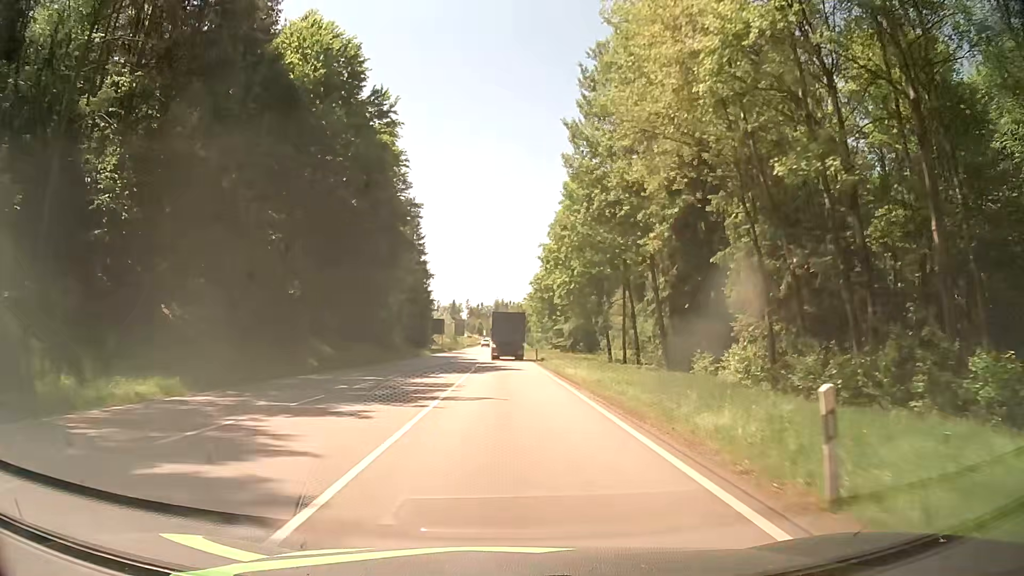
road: secondary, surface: asphalt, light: Day
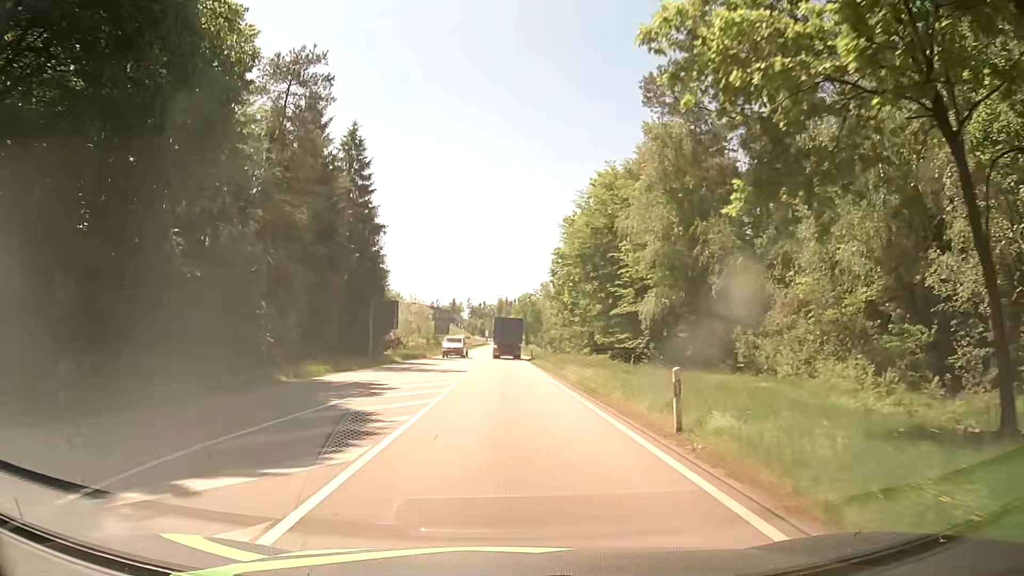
(-0.3, +45.5) m; 0°
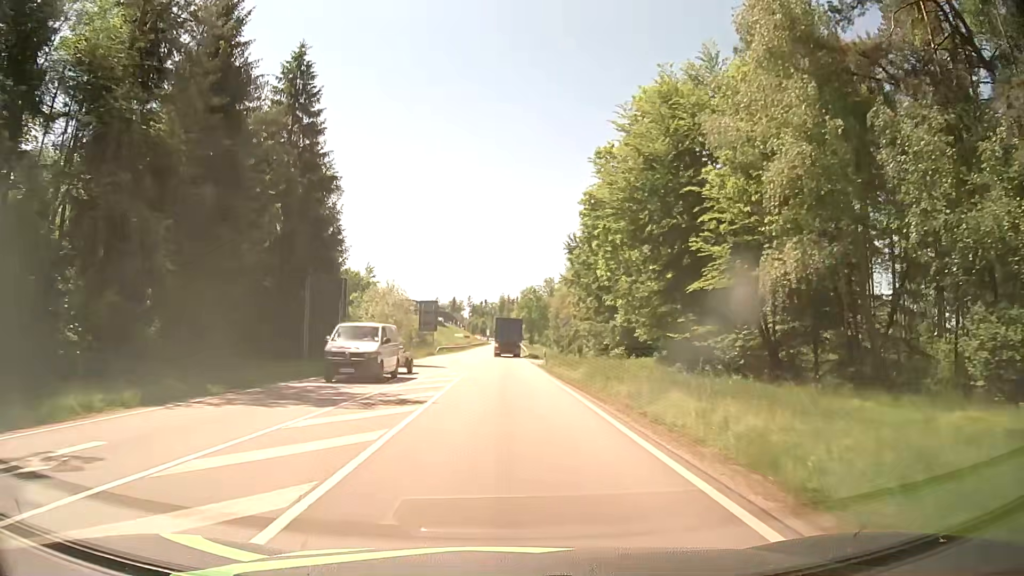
(-0.1, +18.3) m; 0°
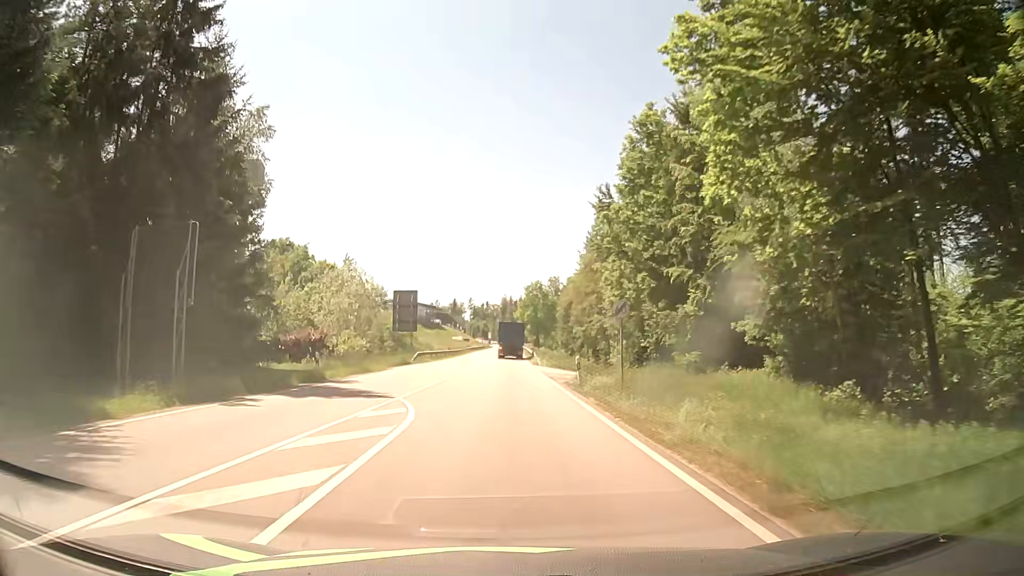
(0.0, +18.6) m; 0°
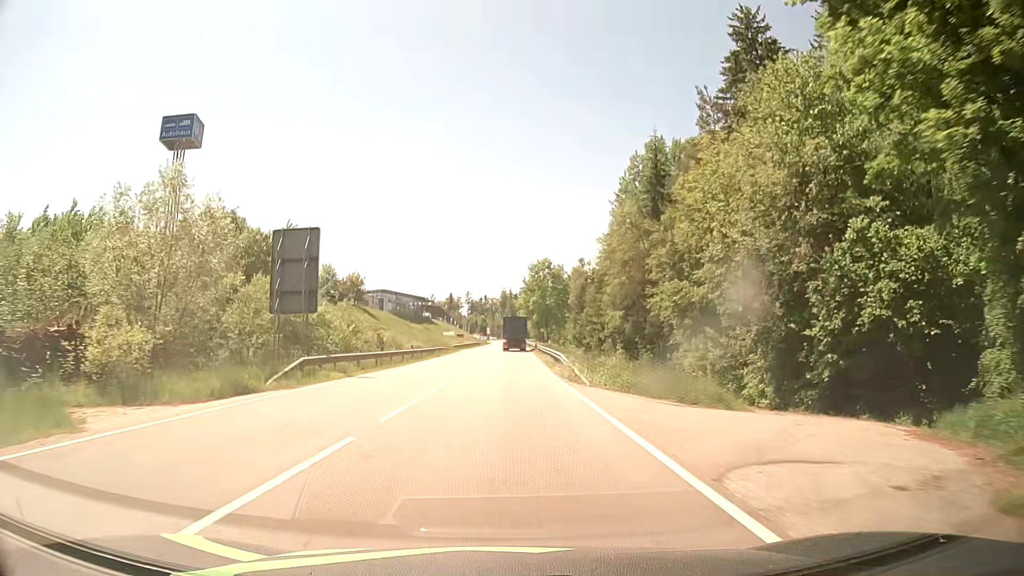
(-0.2, +29.4) m; 0°
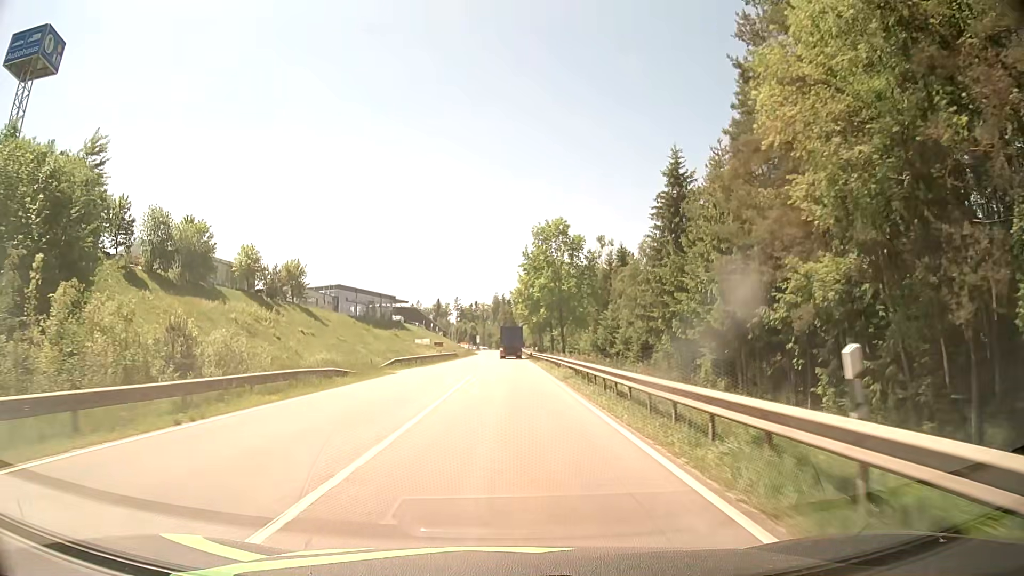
(+0.3, +41.0) m; +1°
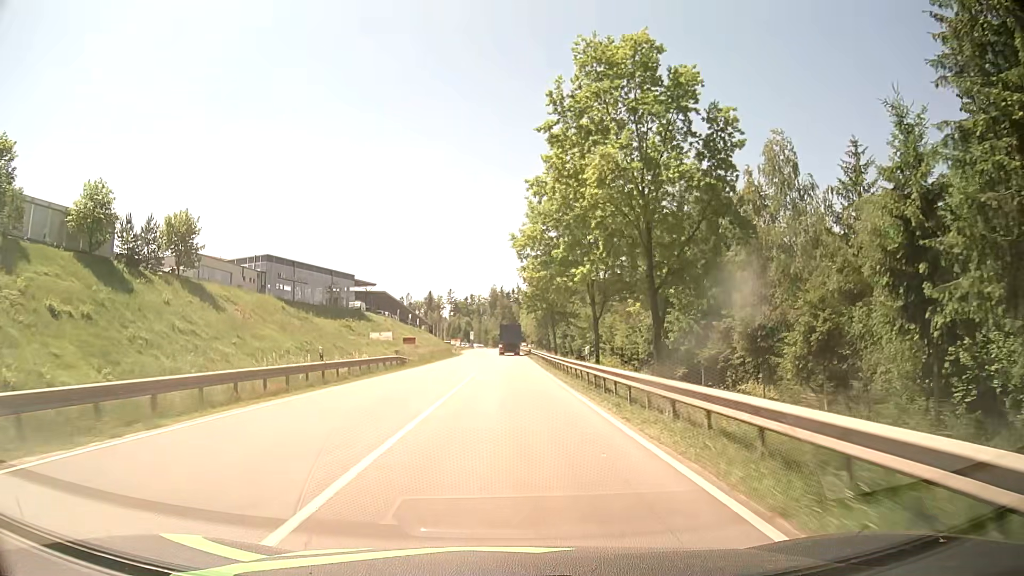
(-0.1, +41.9) m; 0°
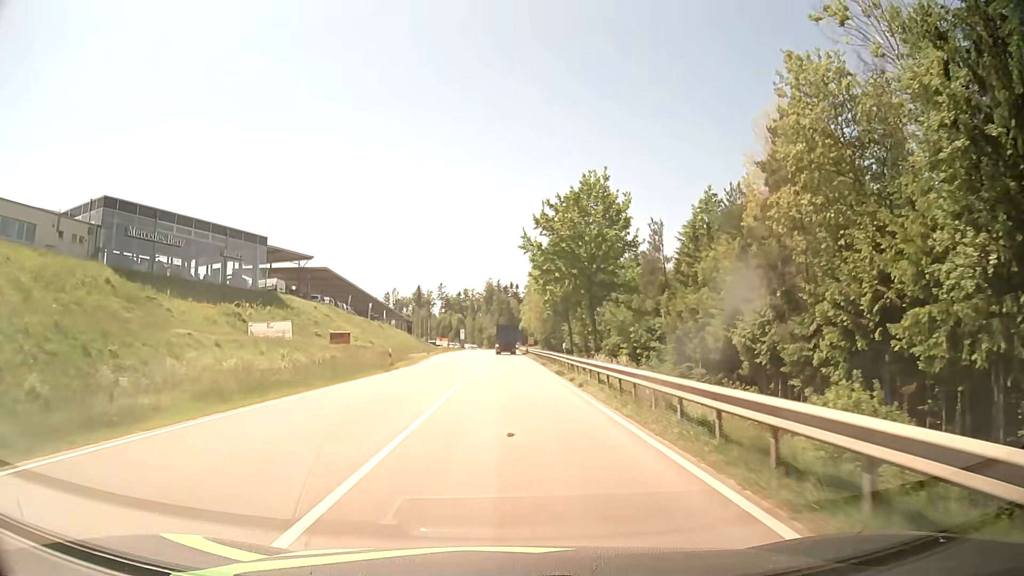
(+0.1, +42.5) m; +1°
(0, +10) (0, +20) (0, +30) (0, +40) (0, +50) (-1, +60) (-1, +70) (-1, +80) (-1, +90) (-1, +100) m
